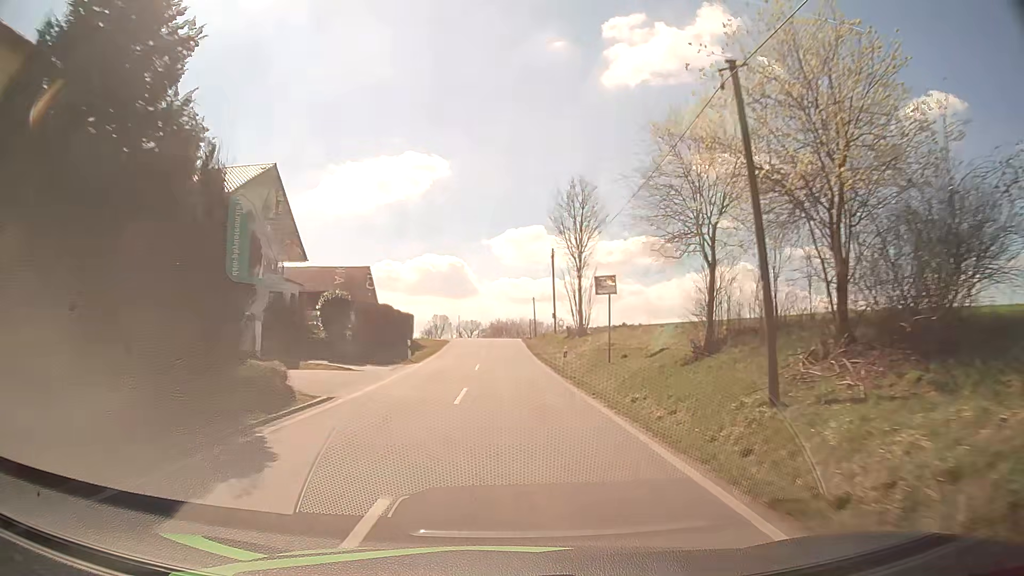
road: tertiary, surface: asphalt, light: Day
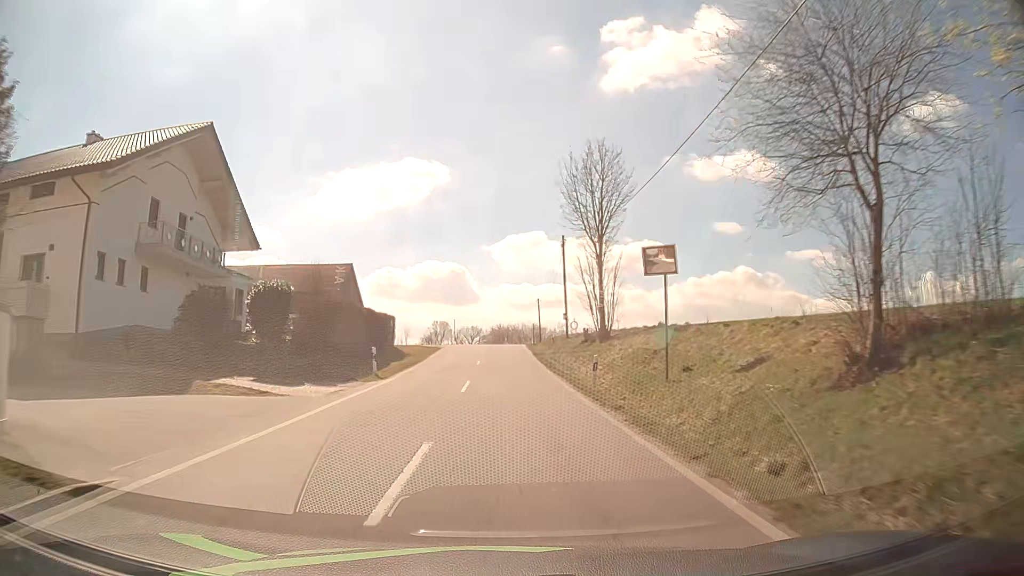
(0.0, +8.9) m; 0°
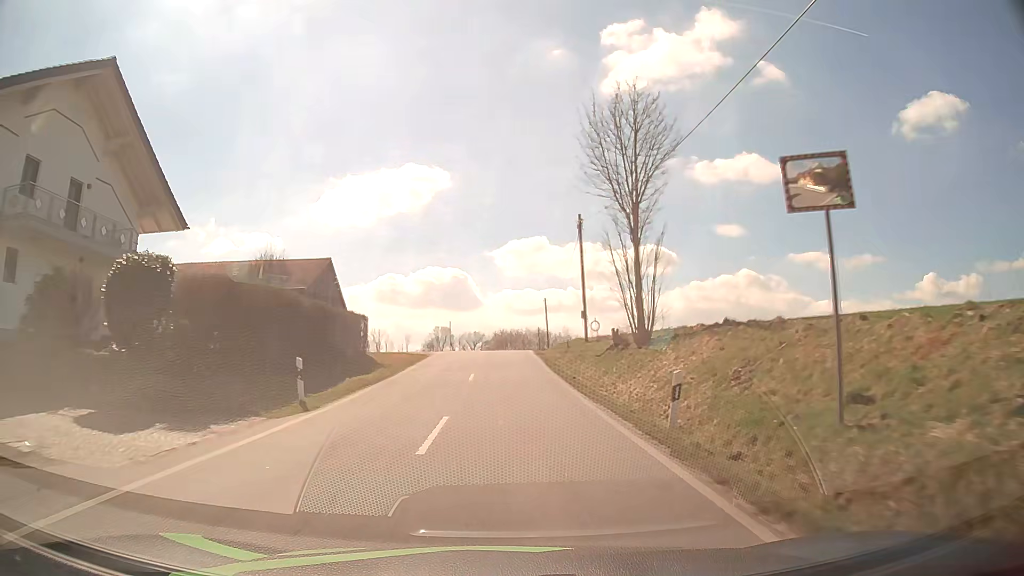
(0.0, +8.9) m; -1°
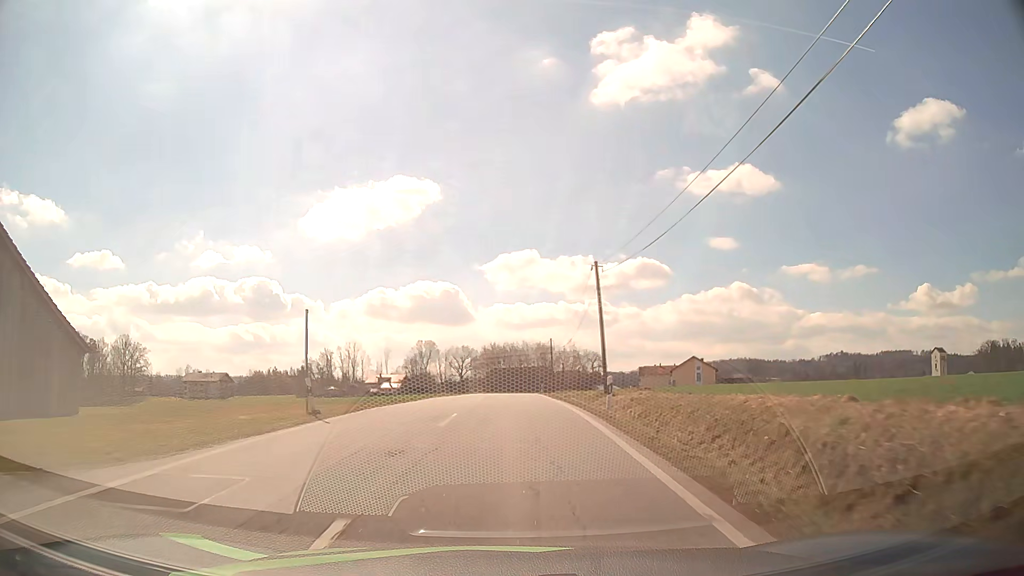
(+0.4, +42.8) m; +1°
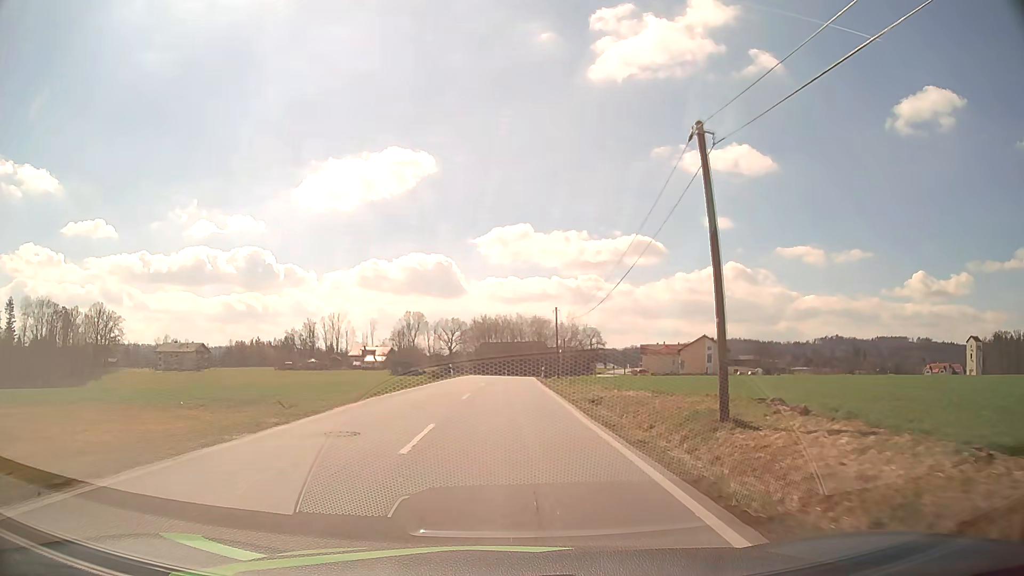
(+0.1, +16.3) m; +1°
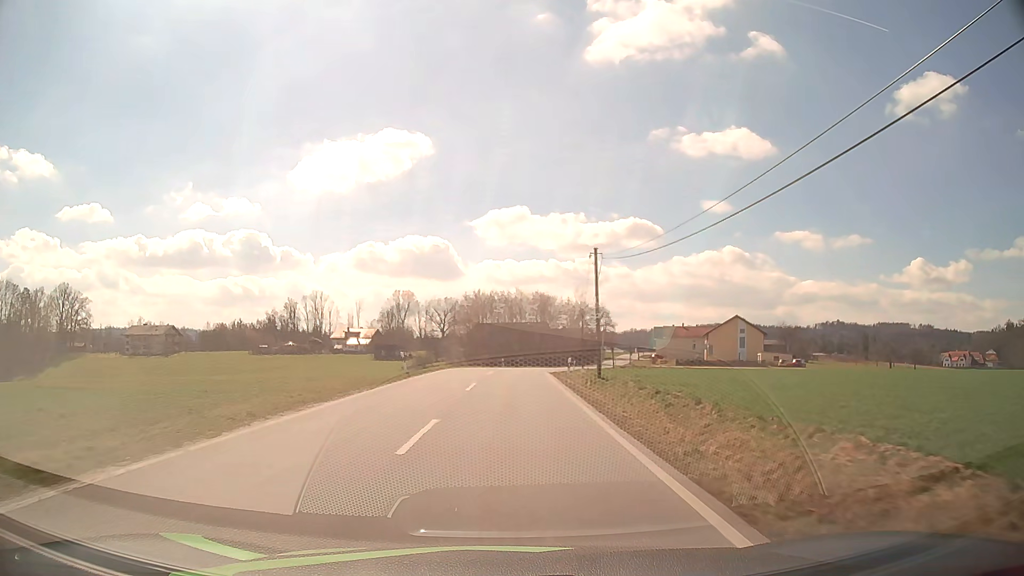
(+0.1, +24.8) m; 0°
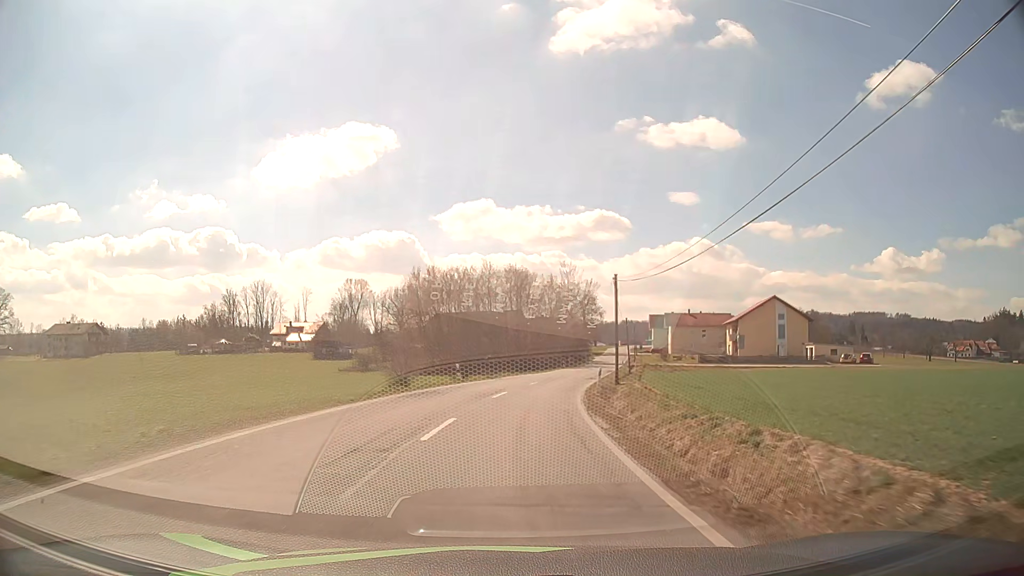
(+0.6, +34.3) m; +3°
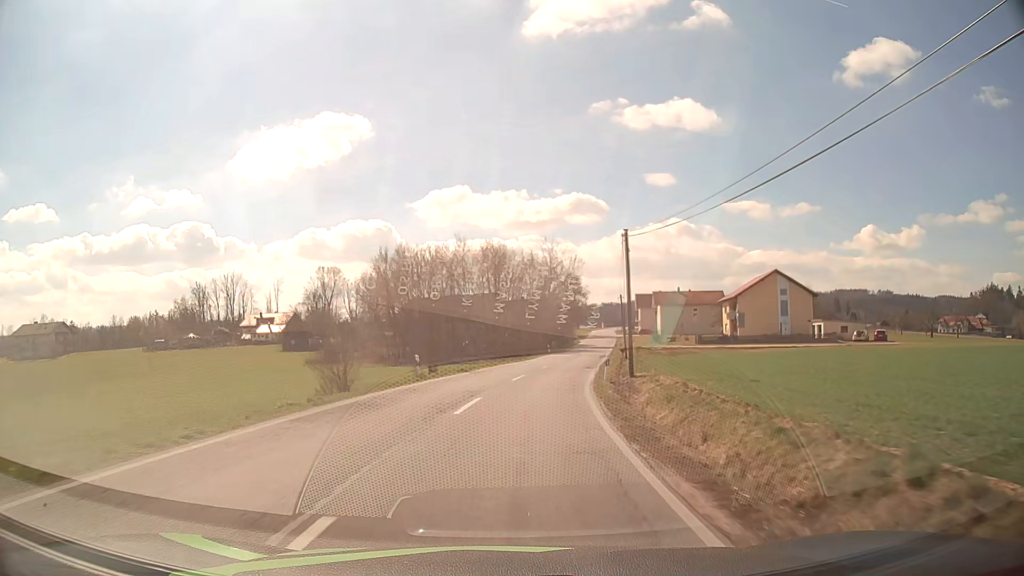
(+0.2, +8.8) m; +2°
(0, +10) (+1, +20) (+2, +30) (+3, +40) (+5, +50) (+7, +60) (+8, +69) (+10, +79) (+12, +89) (+13, +99) m
